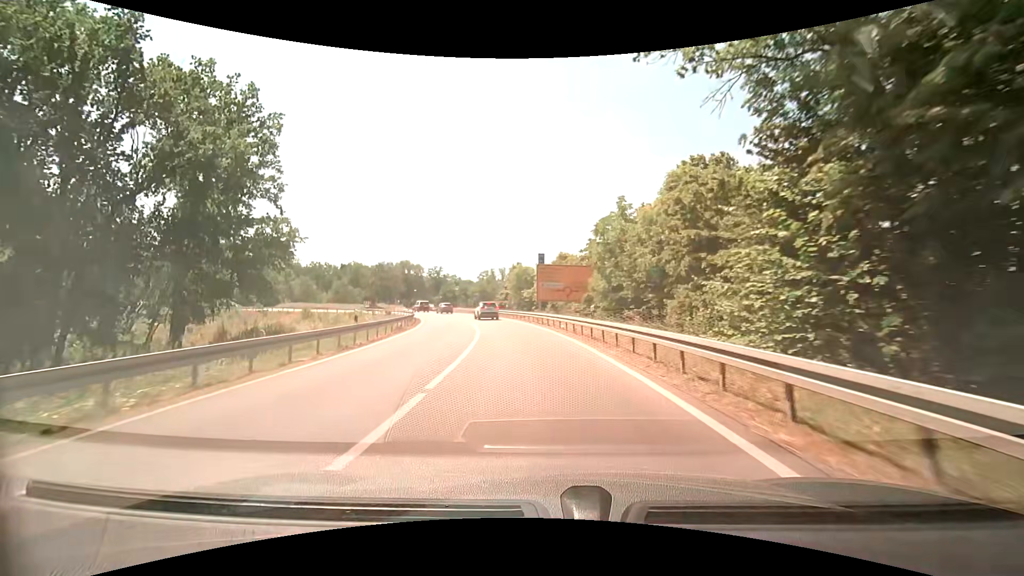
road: motorway_link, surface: asphalt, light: Day
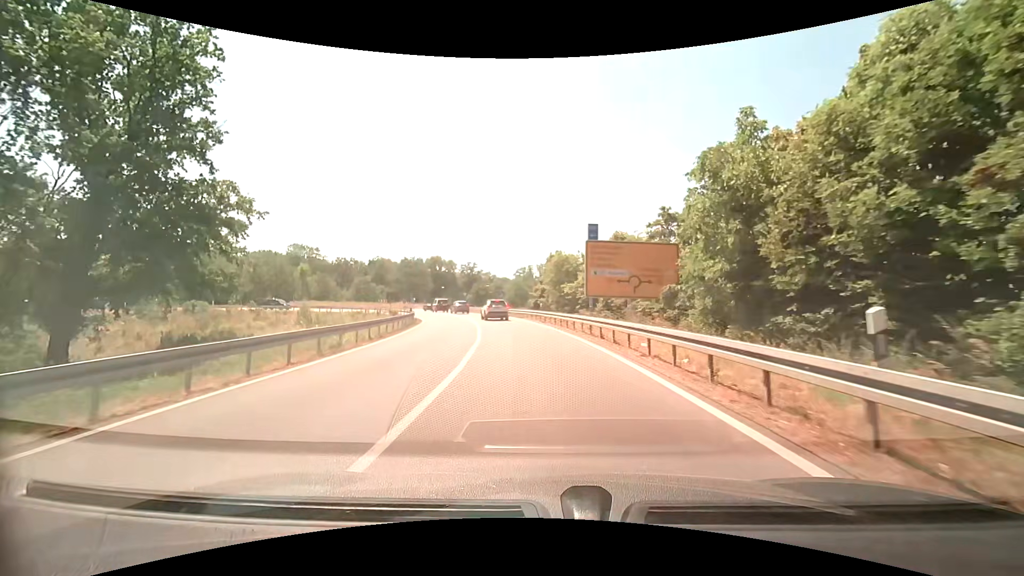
(-0.7, +14.8) m; -5°
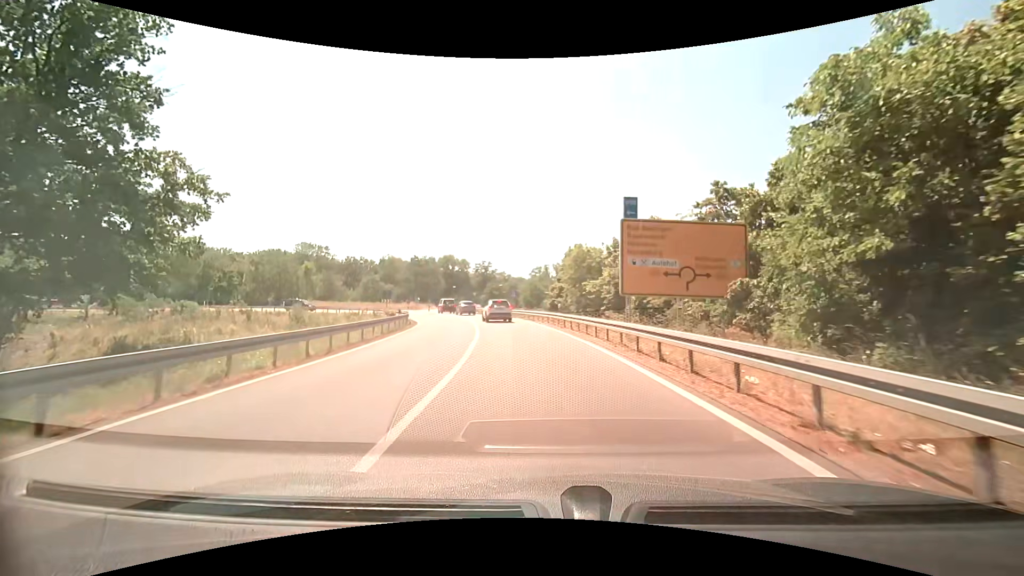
(-0.1, +6.9) m; -2°
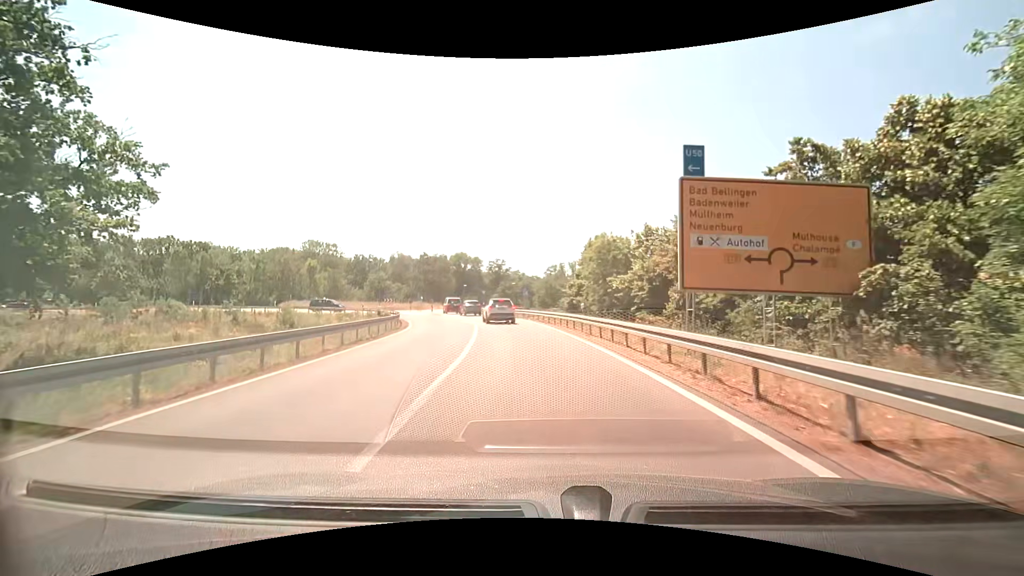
(-0.1, +6.5) m; -2°
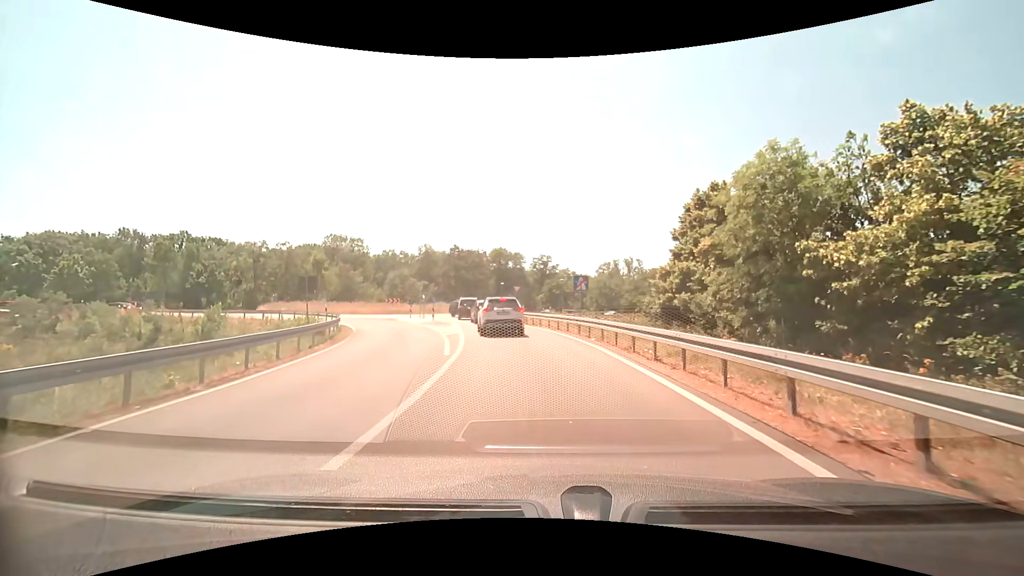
(-0.8, +20.1) m; -5°
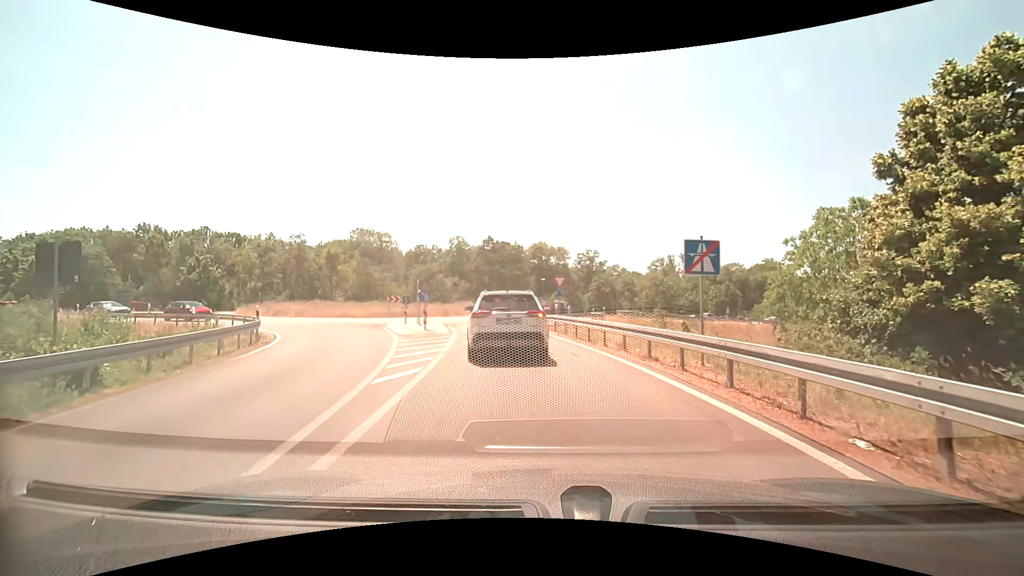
(-0.6, +13.6) m; -6°
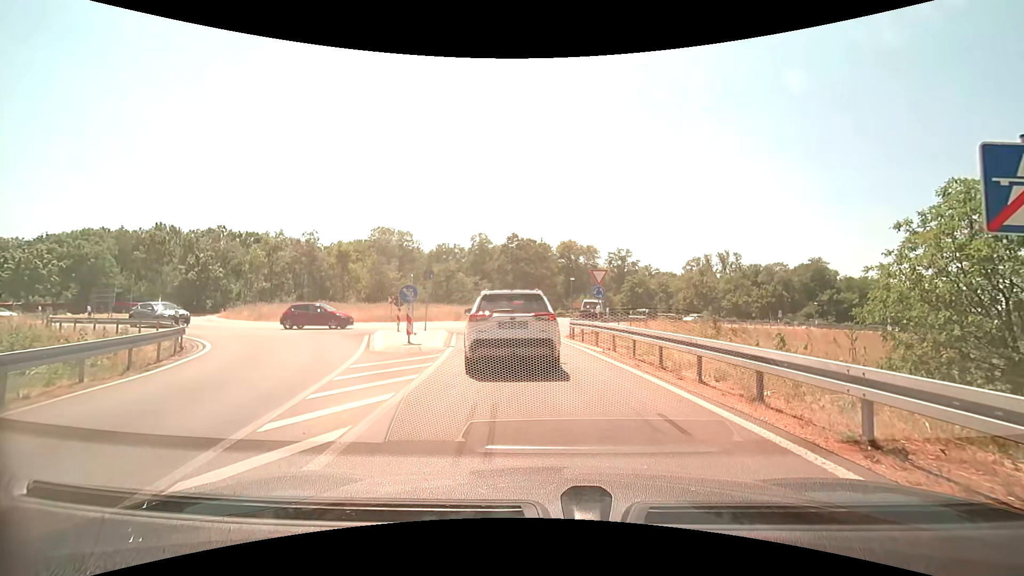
(-0.1, +6.9) m; -2°
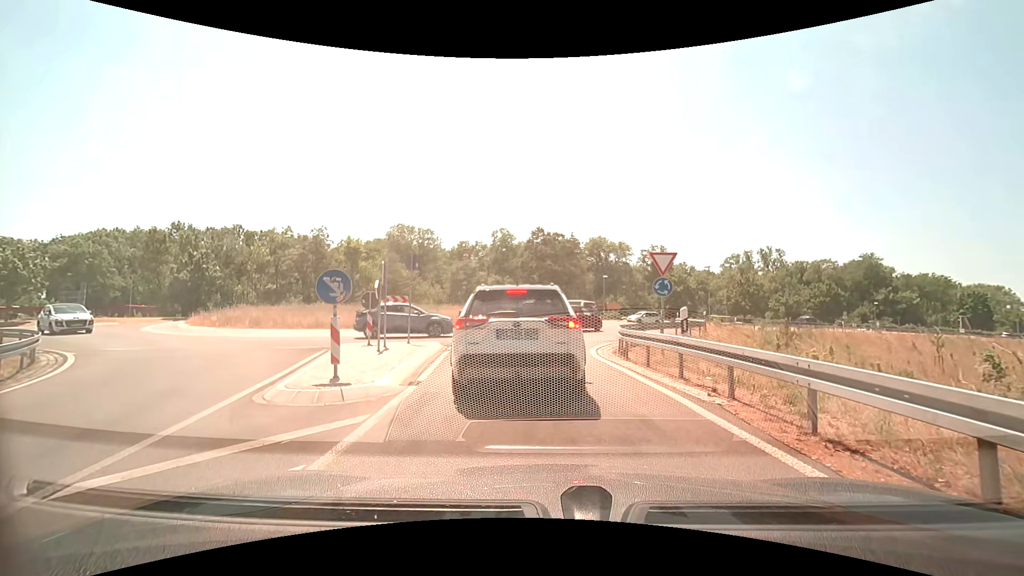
(-0.3, +7.2) m; -4°
